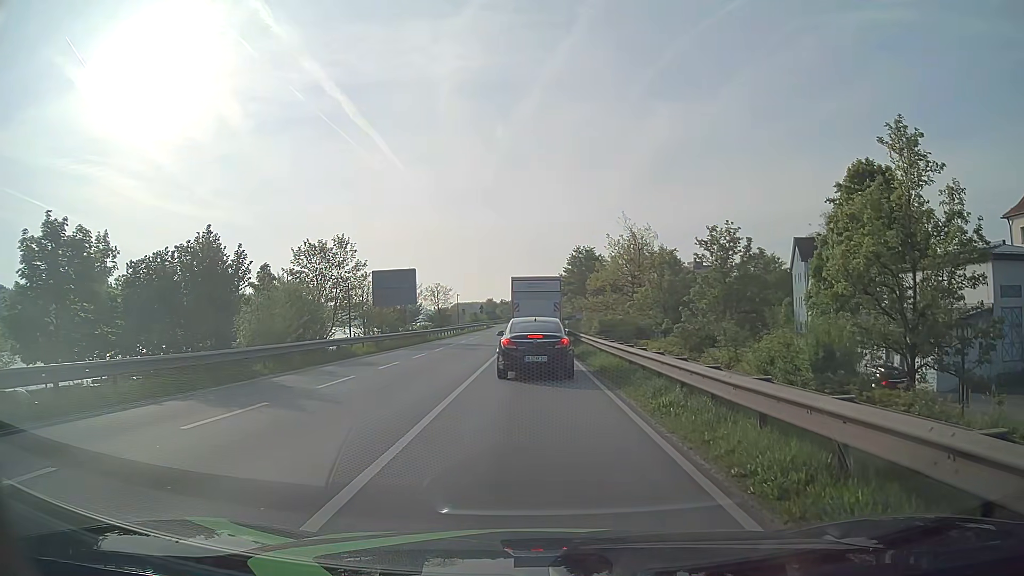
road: primary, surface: asphalt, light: Day
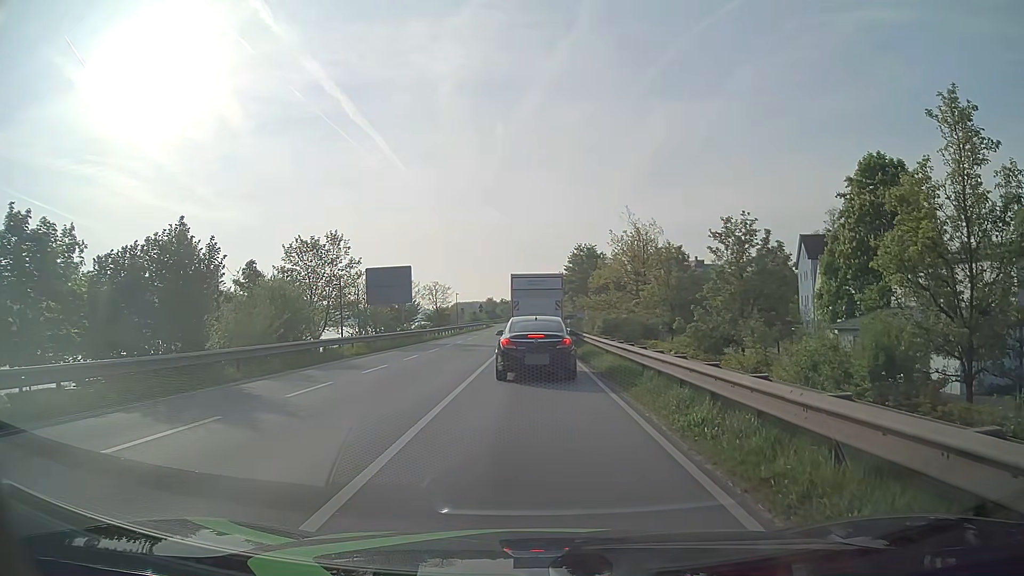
(0.0, +1.9) m; 0°
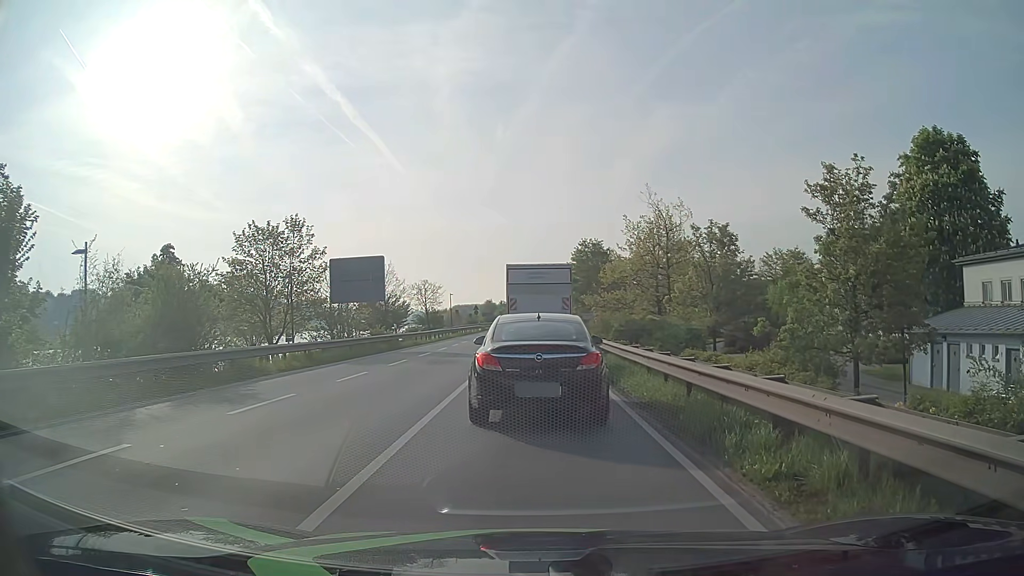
(0.0, +8.3) m; 0°
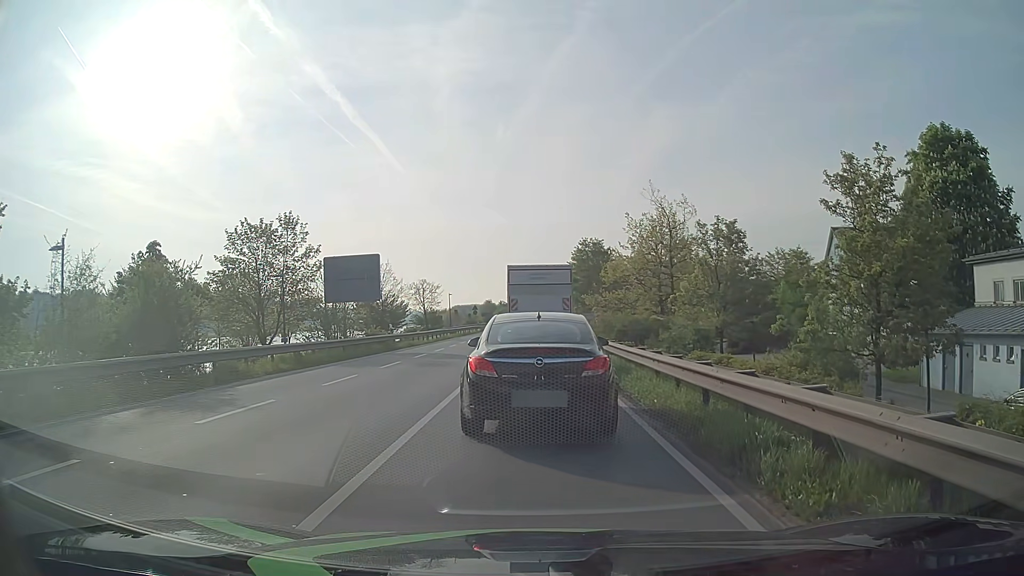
(0.0, +1.0) m; -2°
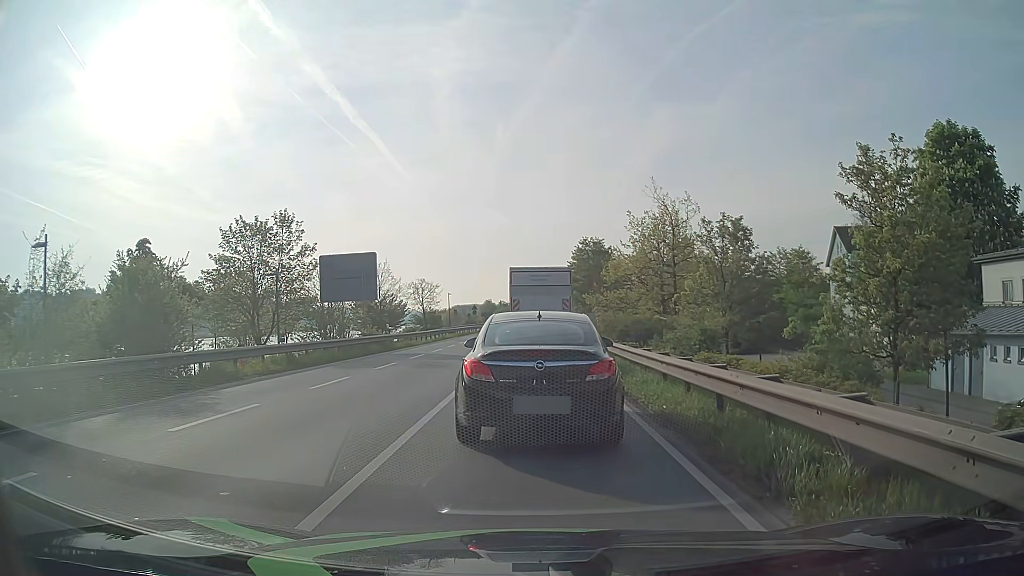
(0.0, +0.7) m; 0°
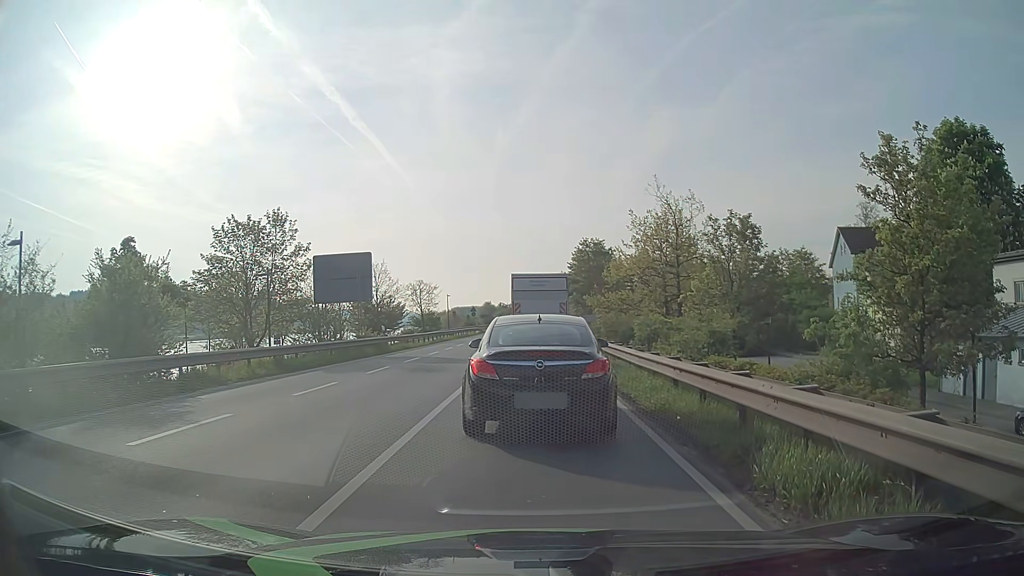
(0.0, +1.0) m; 0°
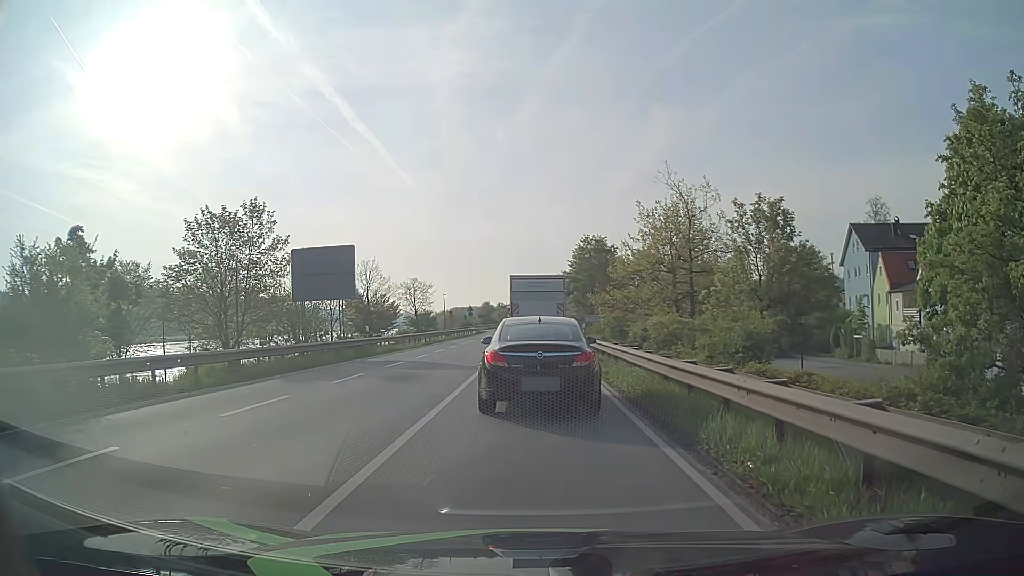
(+0.1, +3.4) m; +2°
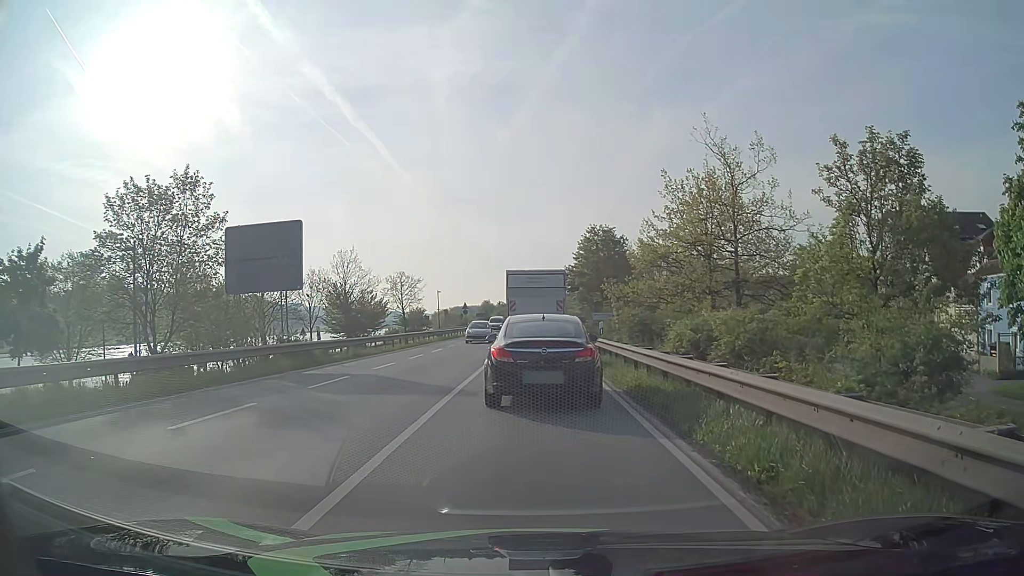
(0.0, +7.6) m; -1°
